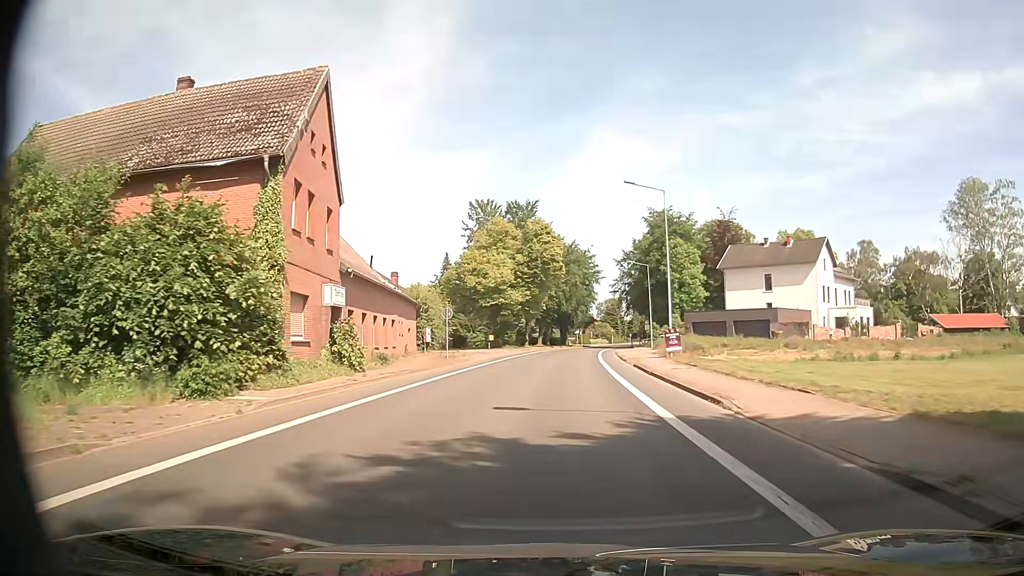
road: secondary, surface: asphalt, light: Day
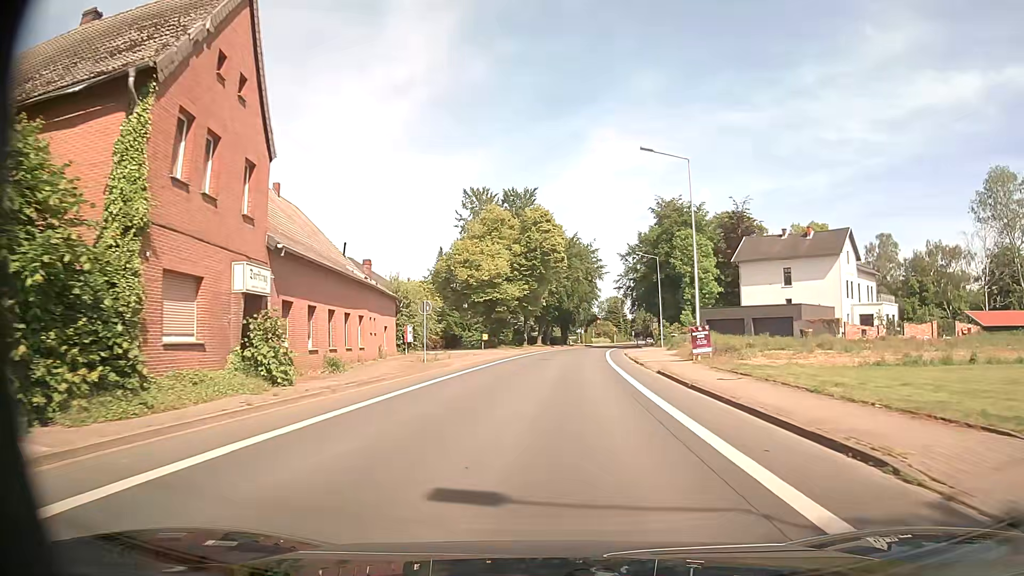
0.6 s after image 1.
(0.0, +6.9) m; -1°
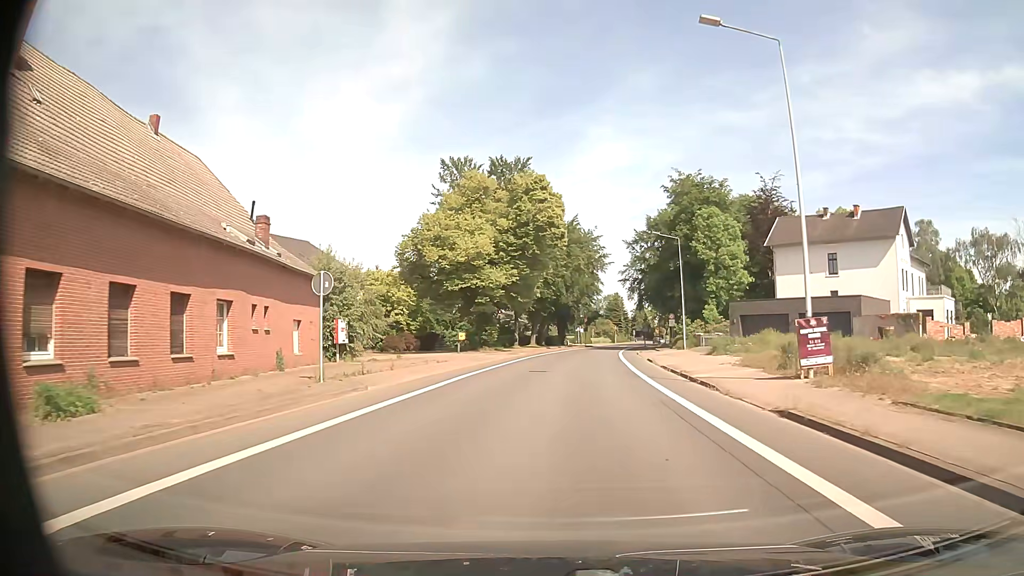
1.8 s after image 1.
(0.0, +13.9) m; -1°
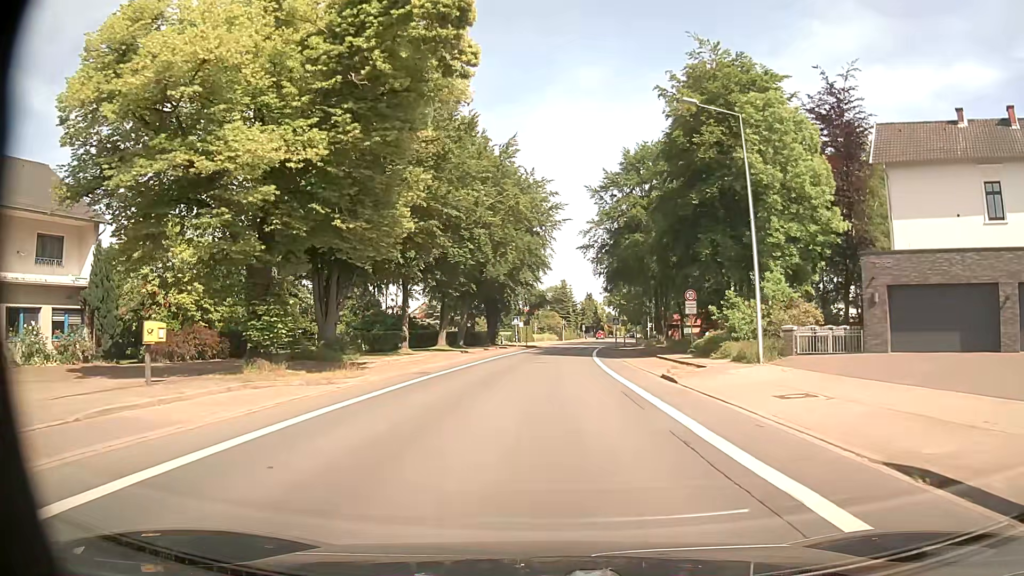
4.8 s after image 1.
(+2.4, +32.7) m; +7°
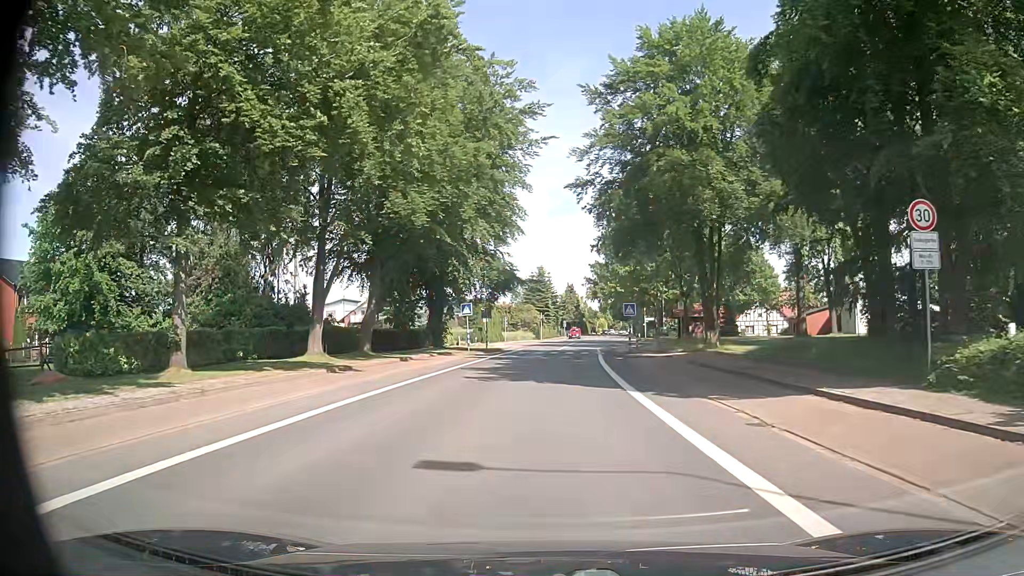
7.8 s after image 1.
(+0.3, +25.5) m; +2°
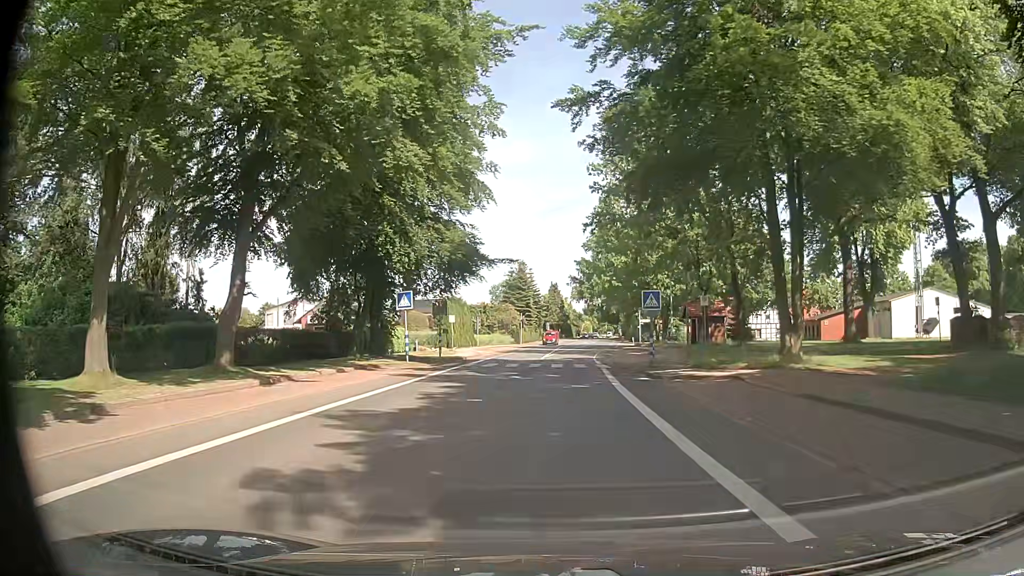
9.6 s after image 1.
(0.0, +14.2) m; +1°
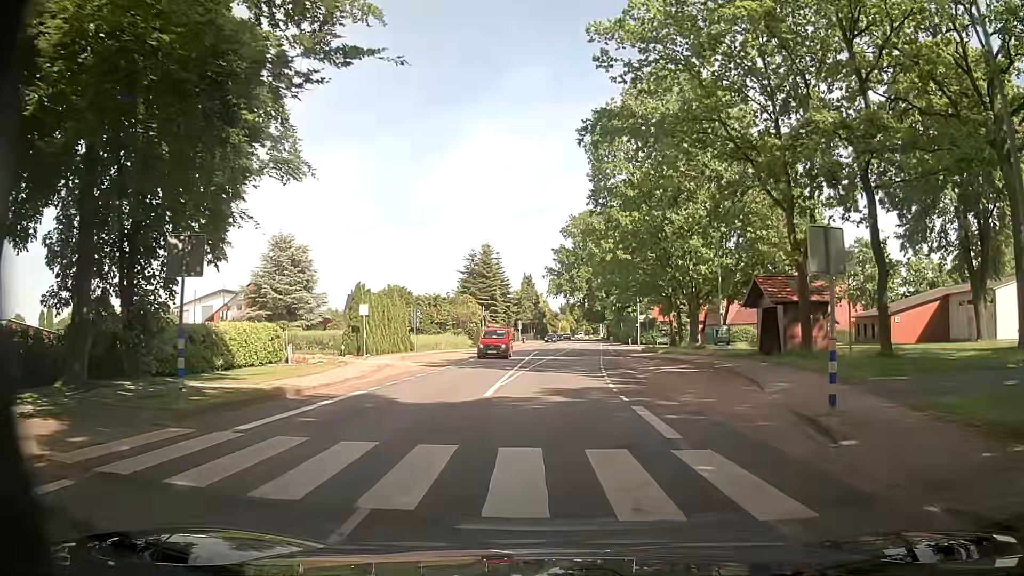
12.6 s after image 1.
(+0.2, +23.8) m; +2°
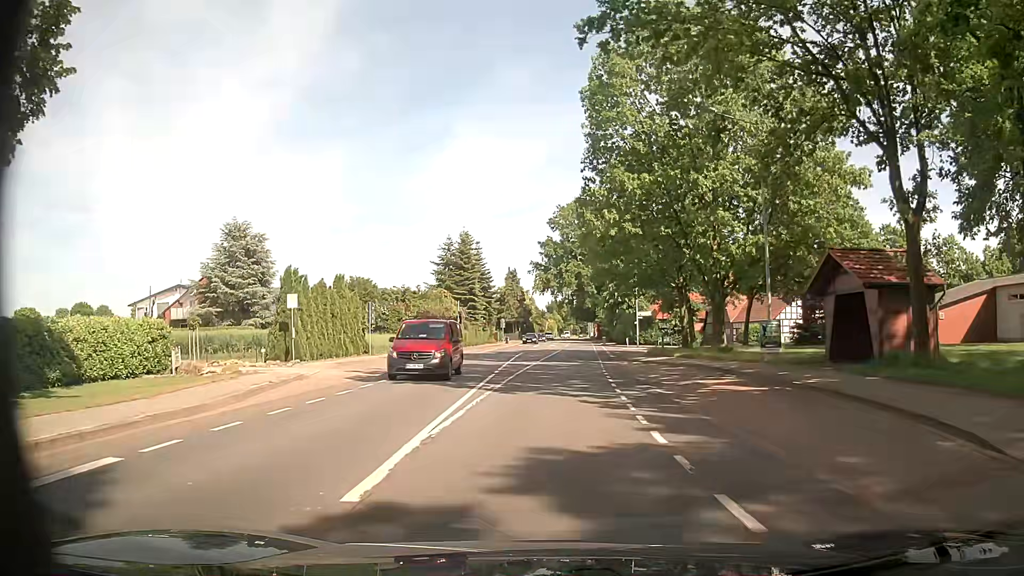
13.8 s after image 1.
(+0.1, +9.8) m; +2°
(0, +10) (0, +20) (0, +30) (0, +40) (+1, +50) (+1, +60) (+2, +70) (+2, +80) (+3, +90) (+3, +100) m
